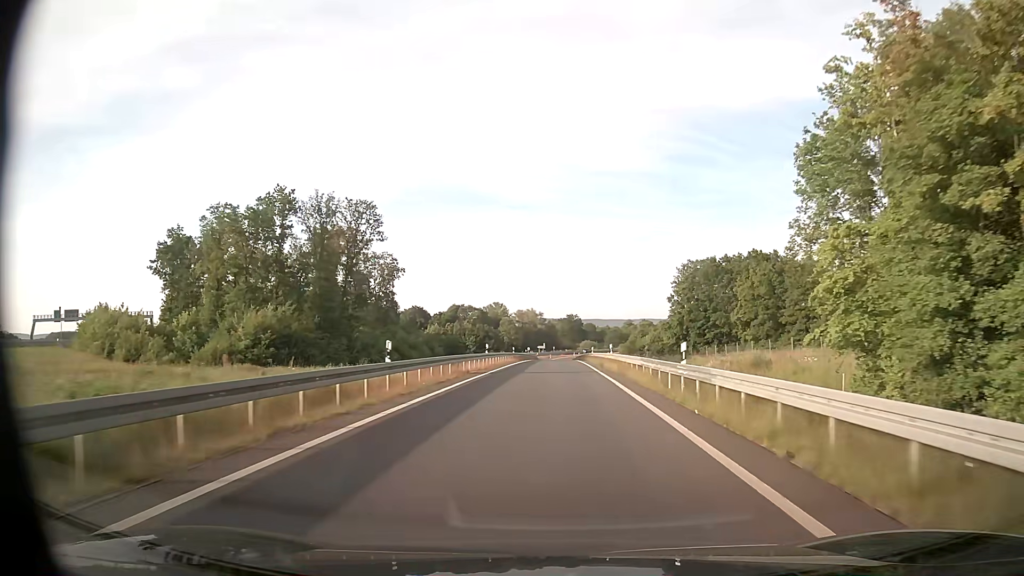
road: trunk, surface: asphalt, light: Day
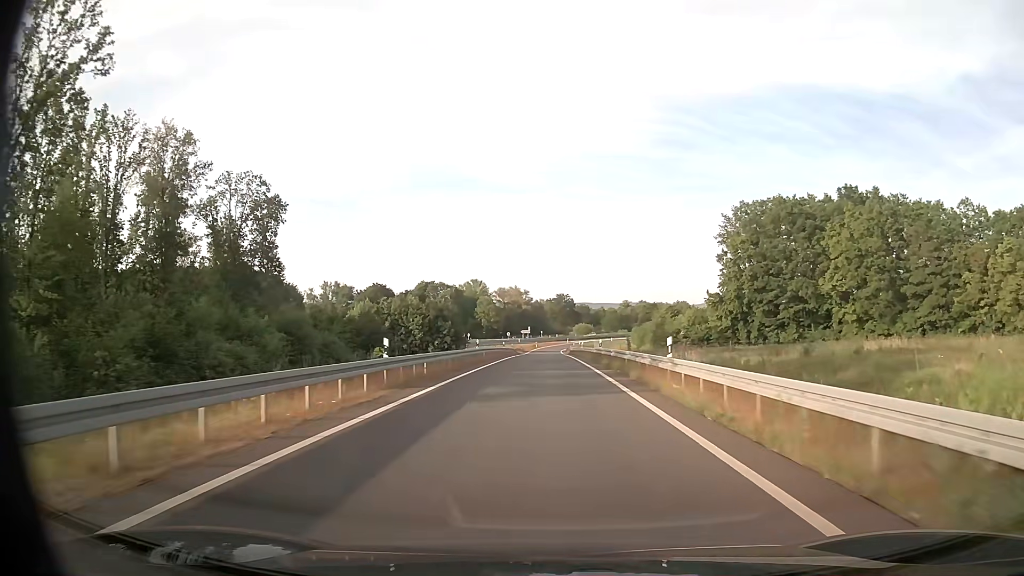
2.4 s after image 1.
(+0.8, +47.8) m; +1°
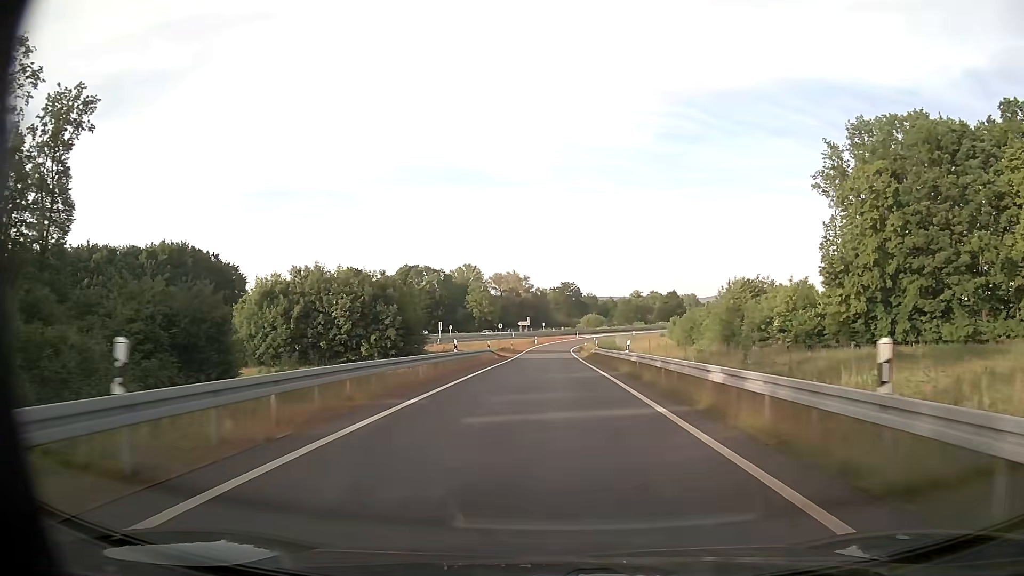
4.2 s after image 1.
(-0.1, +36.1) m; 0°
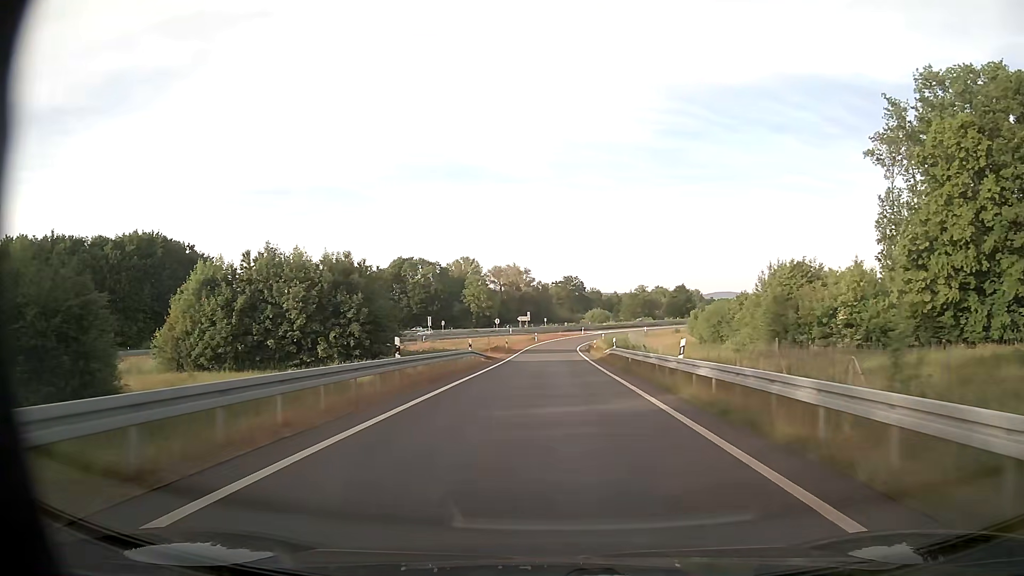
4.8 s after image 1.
(0.0, +12.1) m; 0°
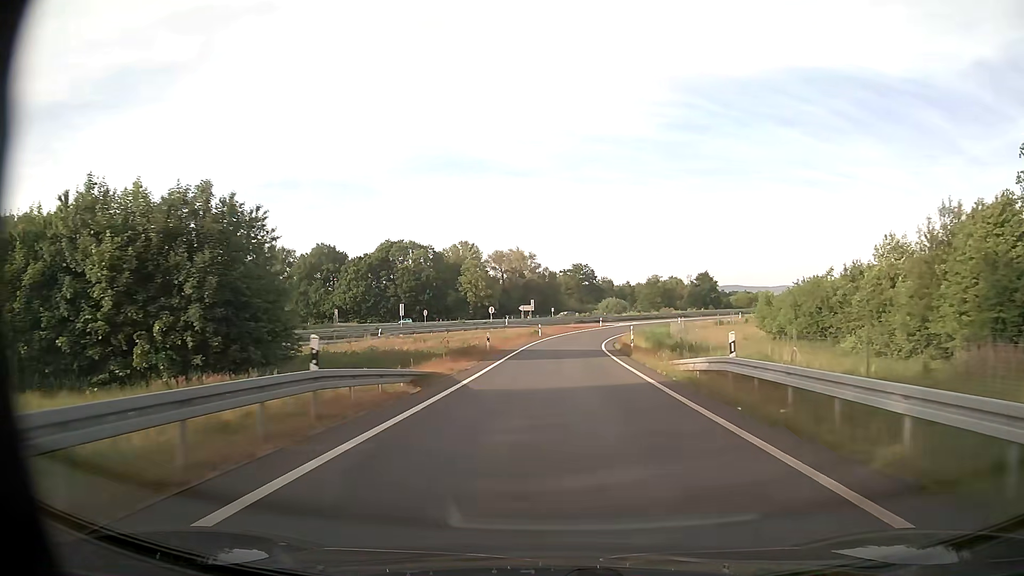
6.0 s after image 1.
(-0.1, +23.7) m; -1°
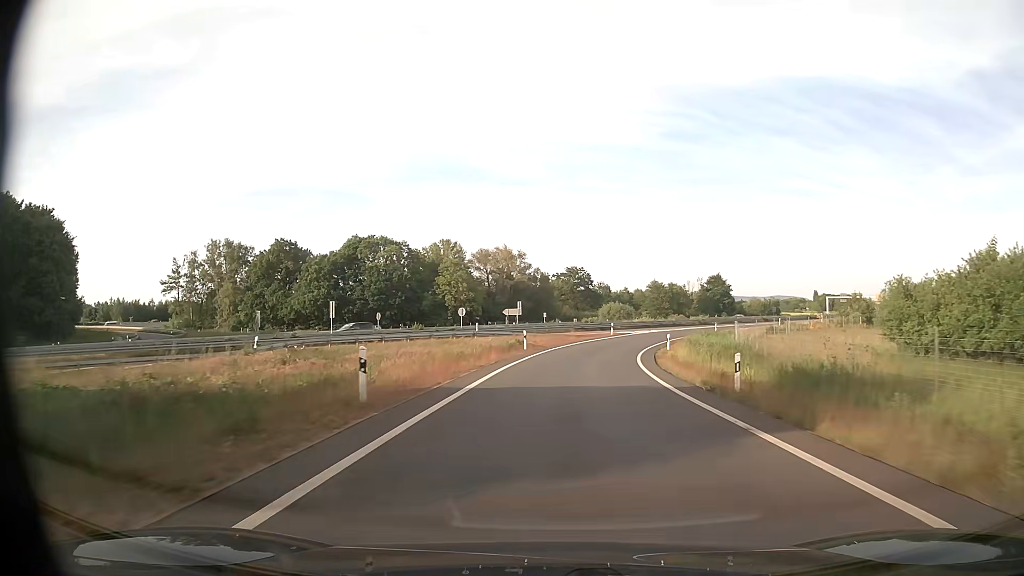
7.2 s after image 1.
(0.0, +23.3) m; 0°
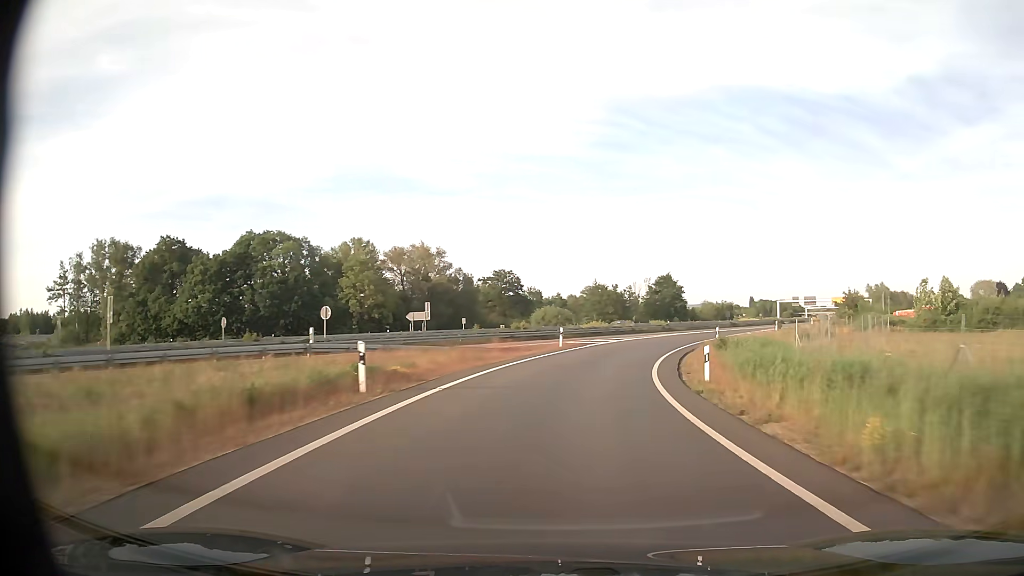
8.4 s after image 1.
(+1.0, +23.3) m; +6°
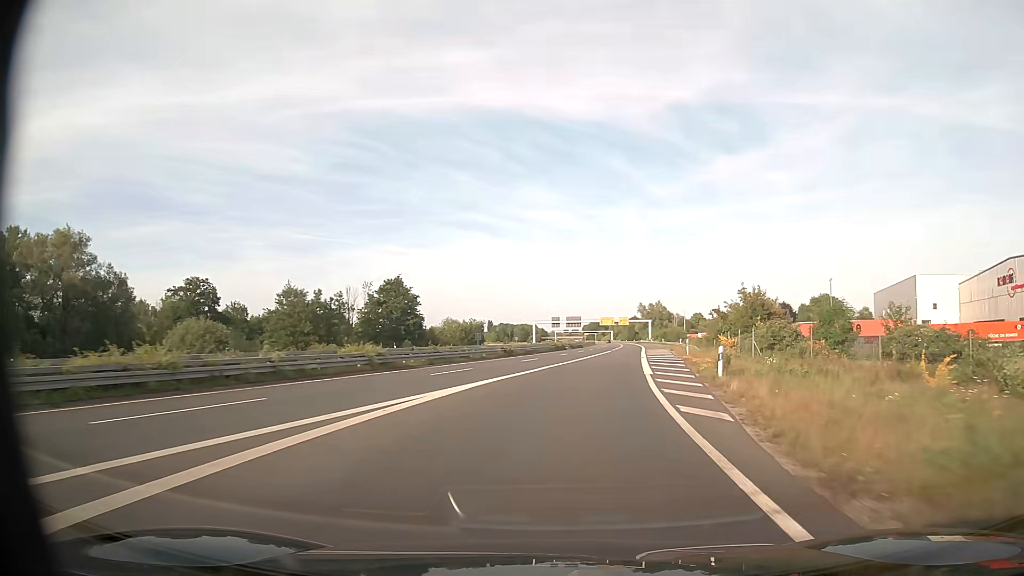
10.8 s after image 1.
(+9.0, +47.2) m; +22°
(0, +10) (+1, +20) (+3, +30) (+4, +40) (+6, +50) (+7, +60) (+8, +69) (+10, +79) (+11, +89) (+13, +99) m
